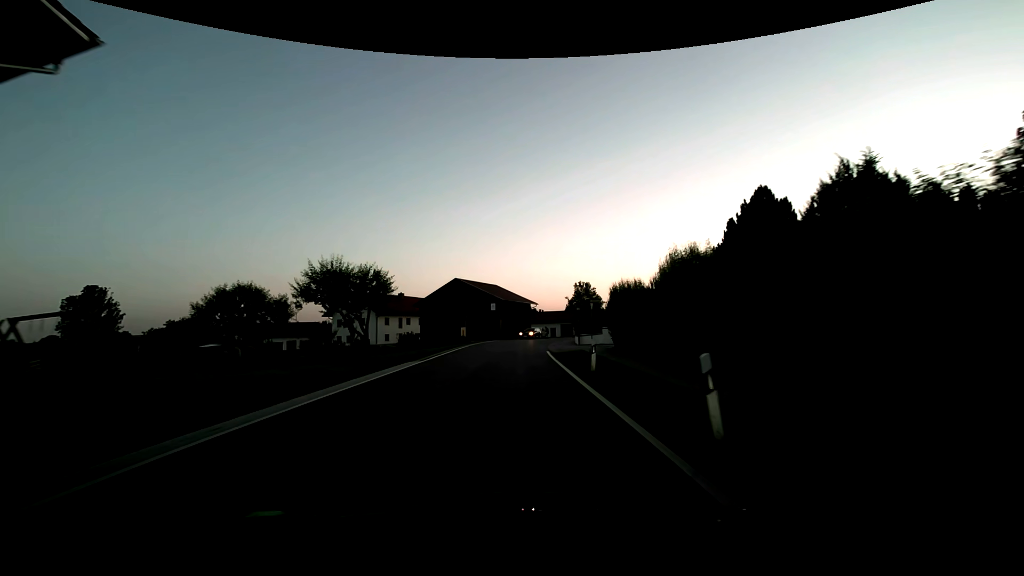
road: secondary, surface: asphalt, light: Dusk
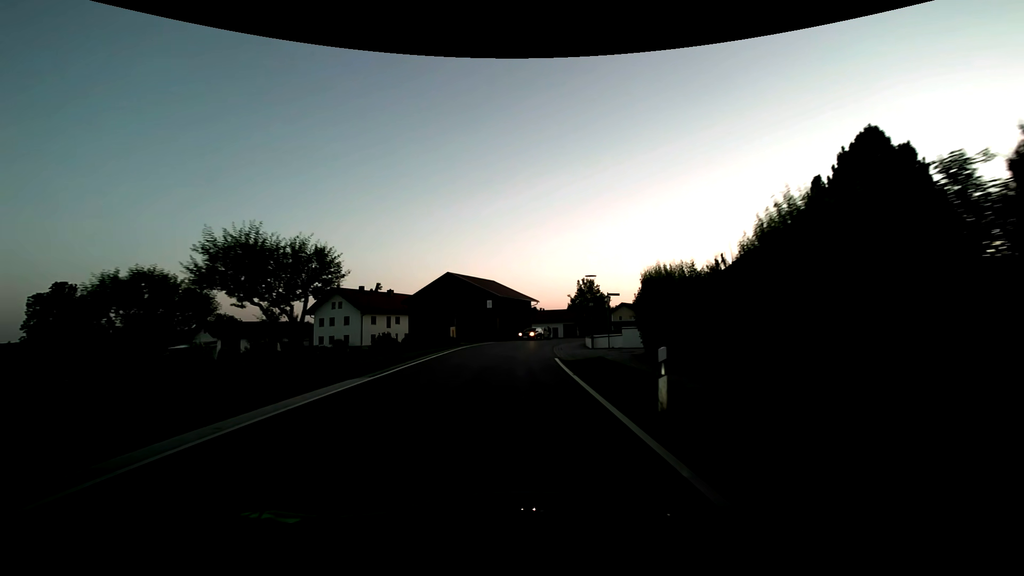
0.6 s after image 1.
(0.0, +7.2) m; 0°
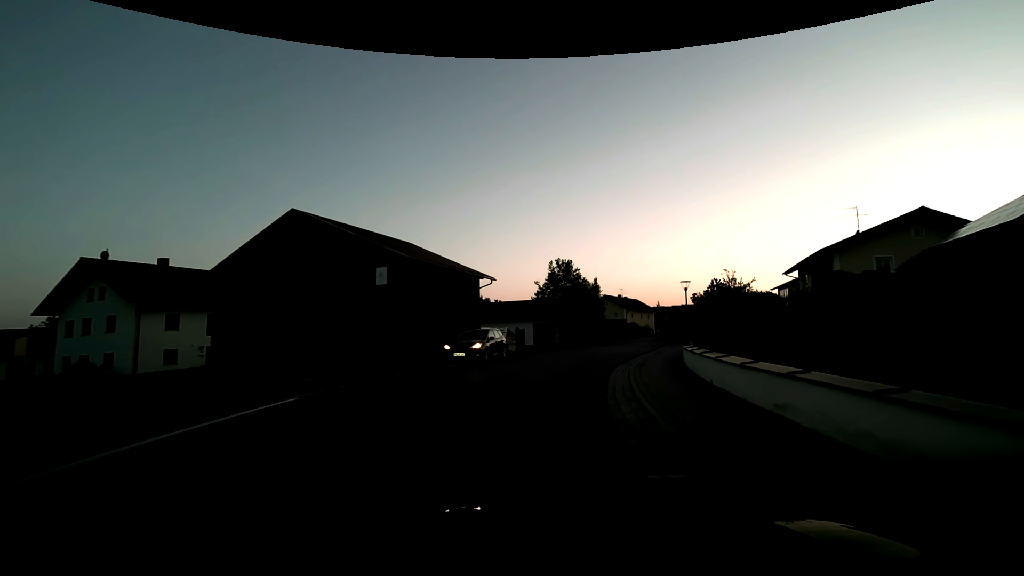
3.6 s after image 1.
(+1.2, +34.3) m; +5°
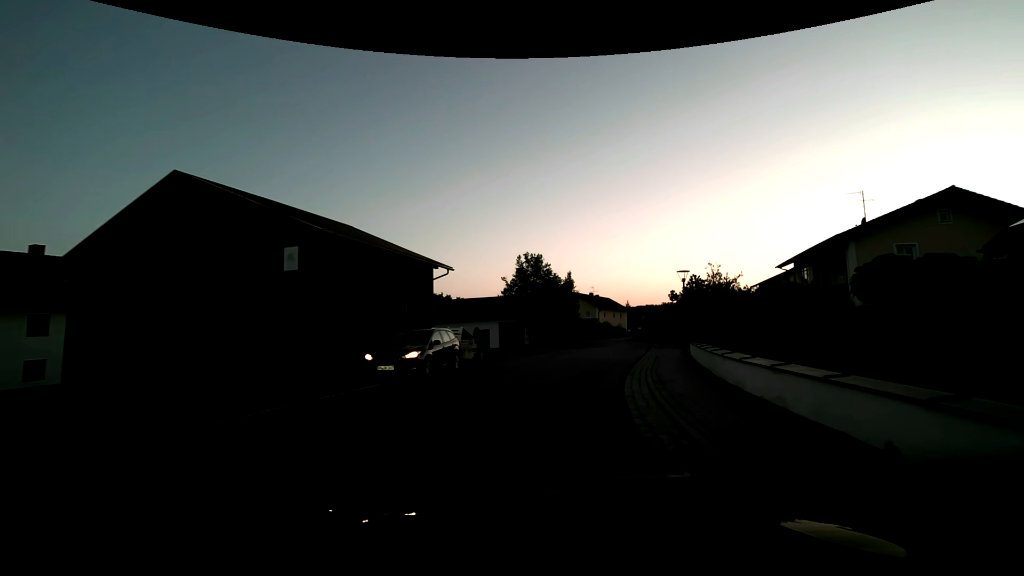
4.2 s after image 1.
(+0.2, +6.6) m; +4°
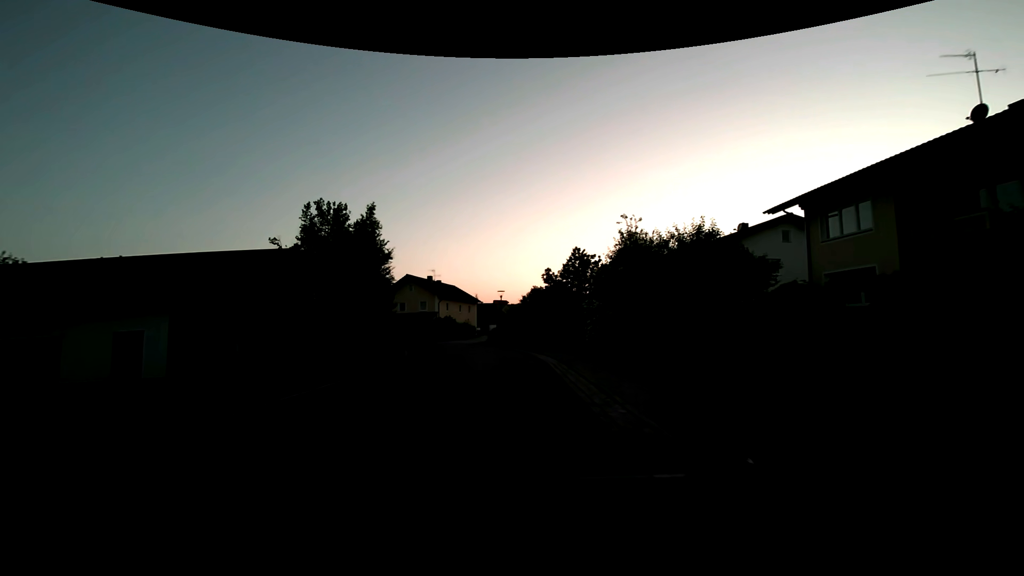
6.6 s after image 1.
(+4.6, +26.2) m; +18°
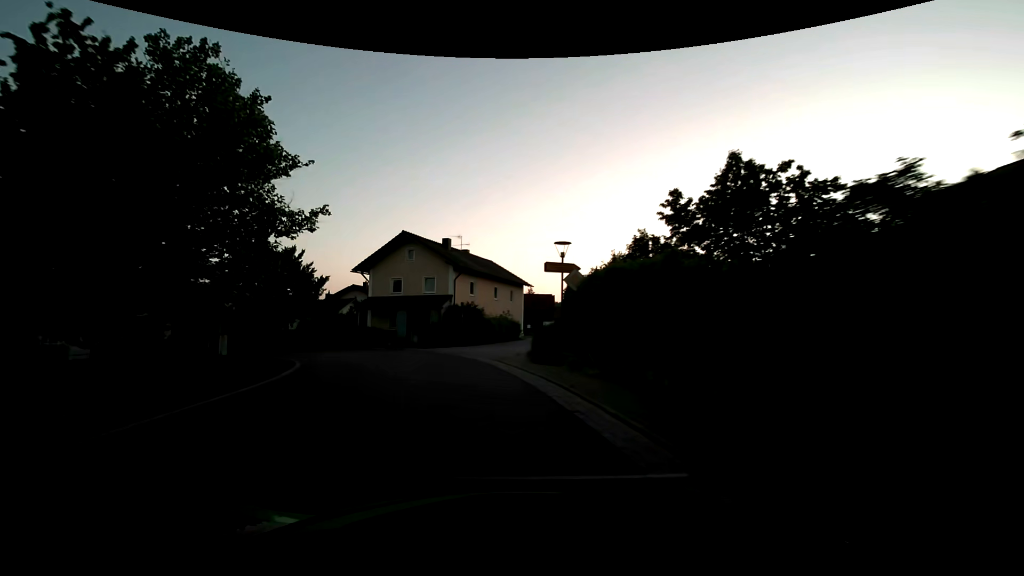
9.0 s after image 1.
(-0.7, +25.7) m; -7°
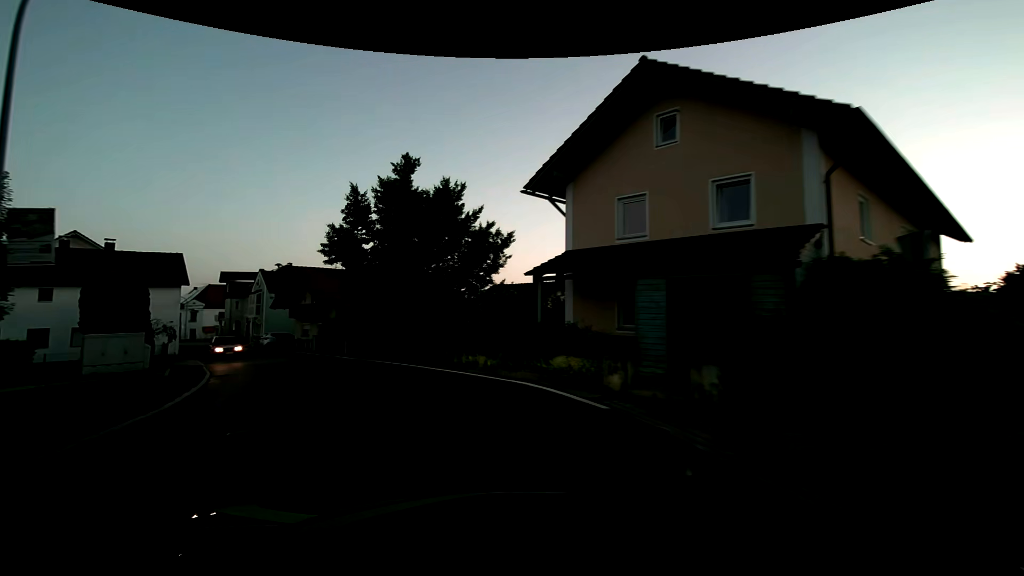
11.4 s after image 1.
(-4.7, +23.5) m; -27°
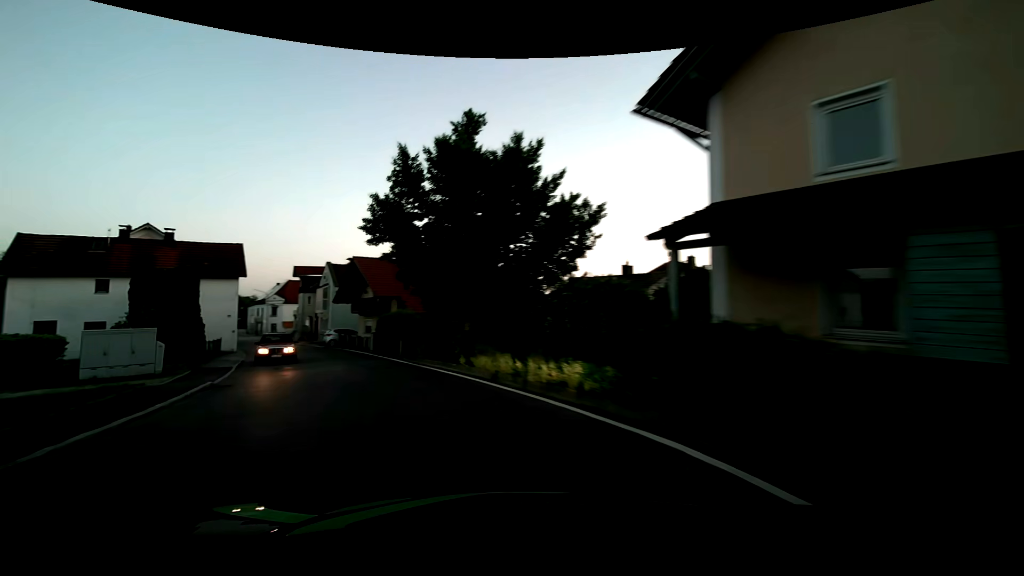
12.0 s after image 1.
(-0.5, +5.8) m; -9°
(-1, +10) (-5, +19) (-10, +28) (-15, +37) (-20, +45) (-25, +54) (-31, +62) (-37, +70) (-42, +78) (-48, +86) m
